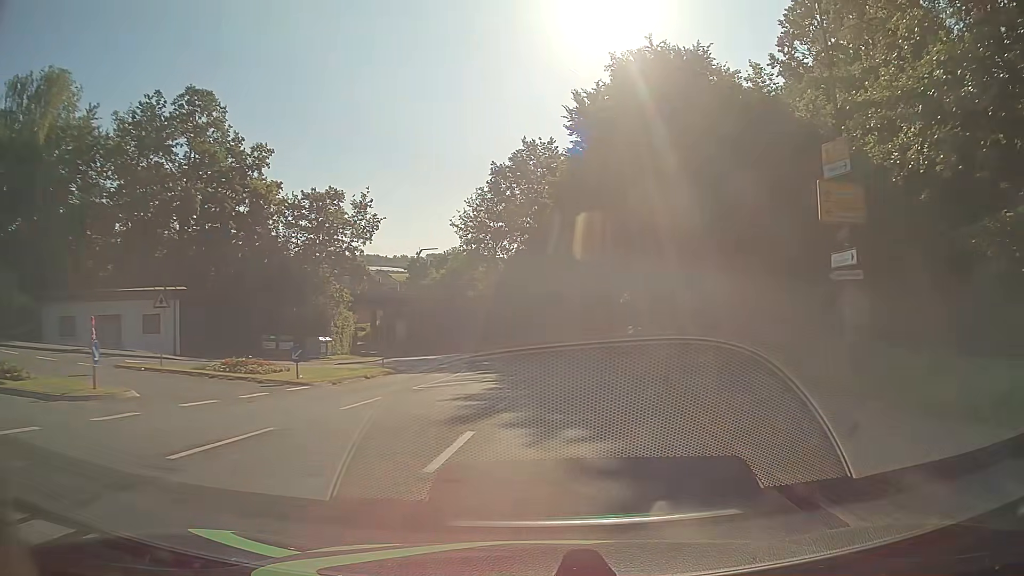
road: unclassified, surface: asphalt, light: Day
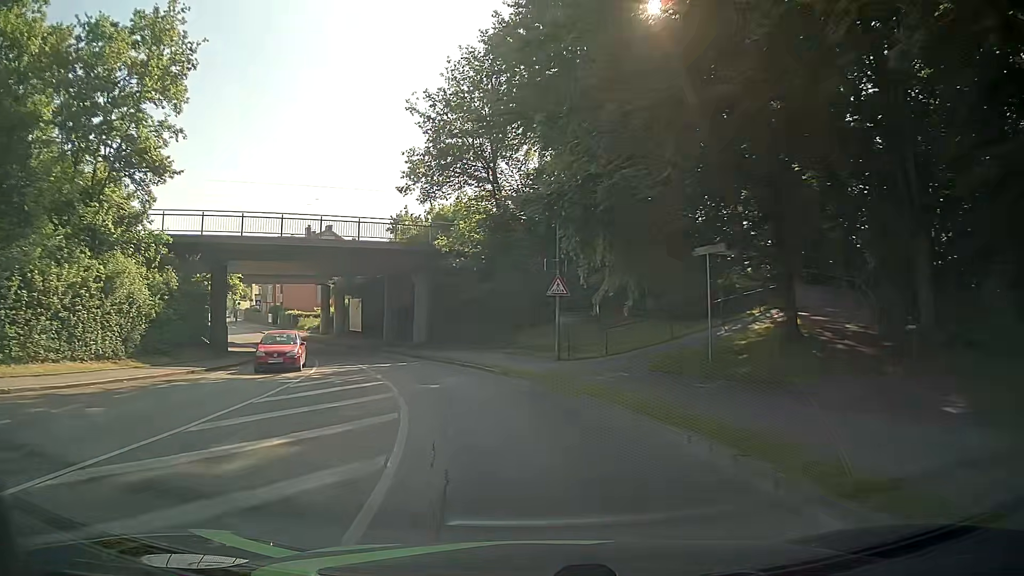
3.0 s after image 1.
(+0.8, +36.5) m; -4°
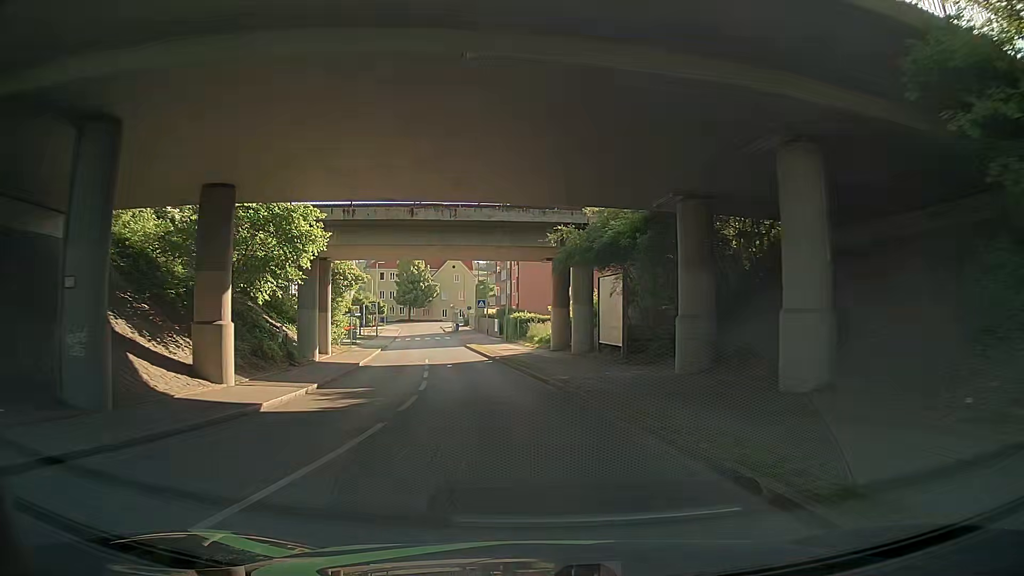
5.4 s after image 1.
(-6.2, +29.3) m; -23°
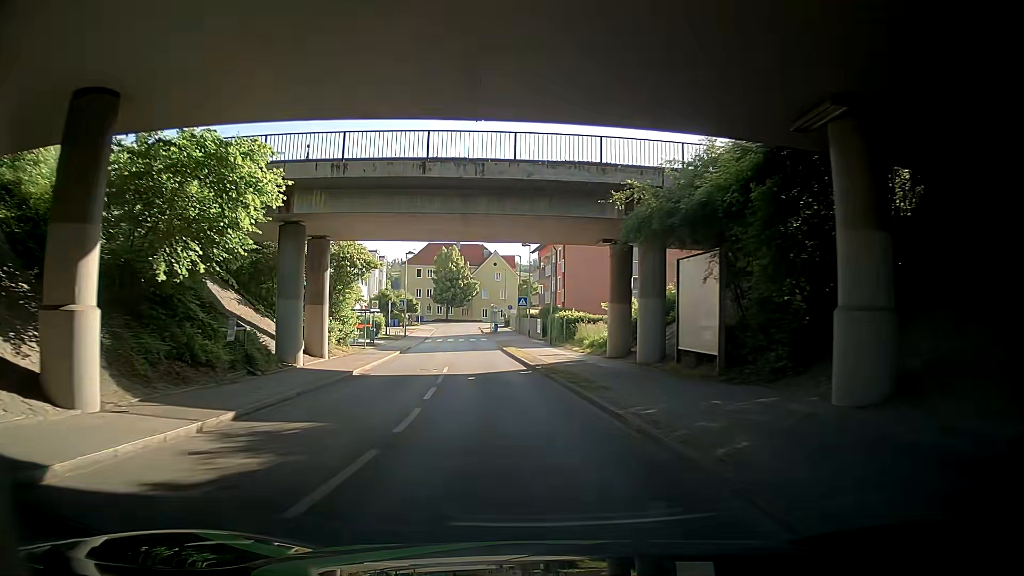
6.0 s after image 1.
(-0.3, +7.6) m; -4°
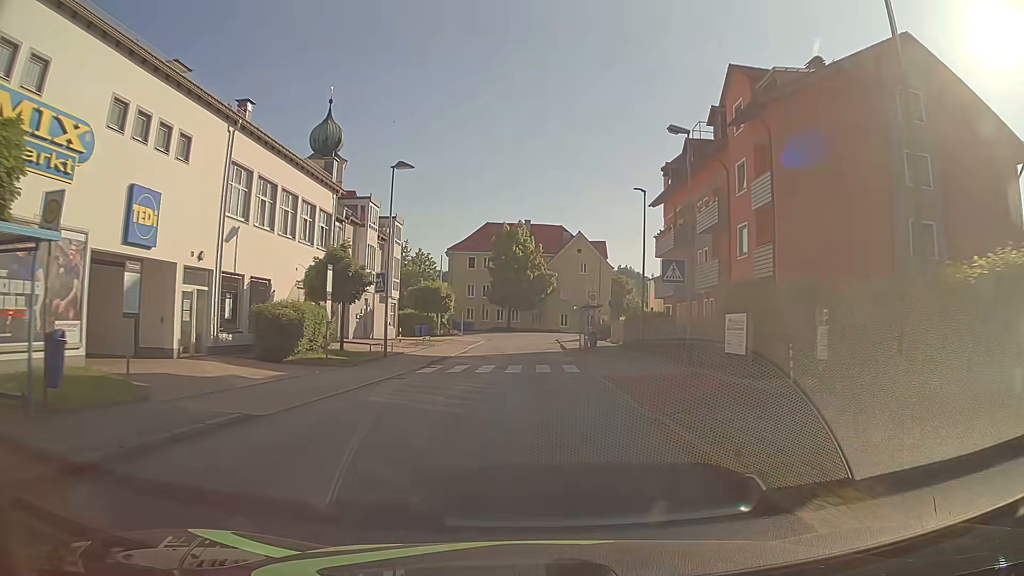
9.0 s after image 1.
(-2.2, +36.8) m; -7°
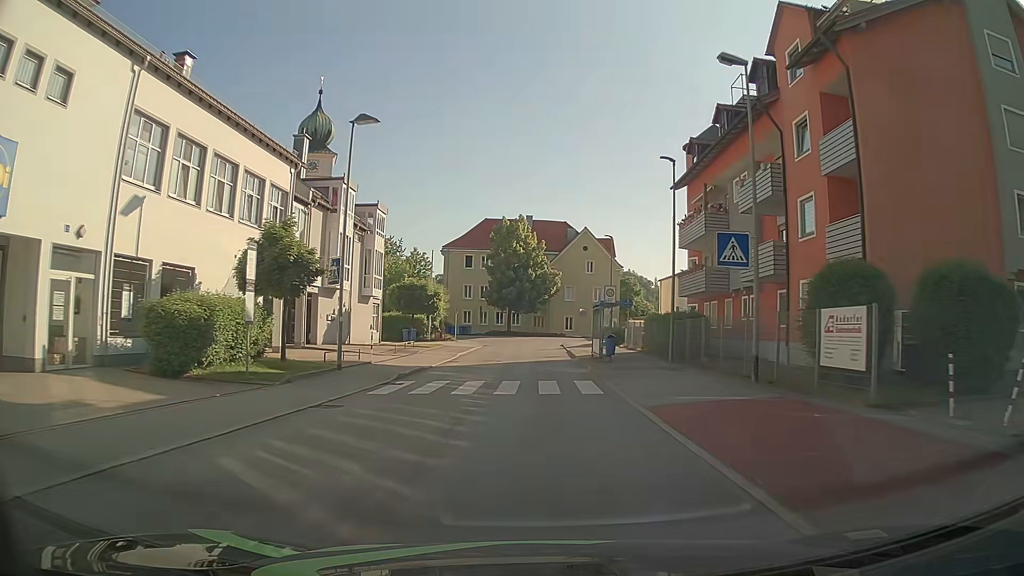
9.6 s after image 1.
(0.0, +6.9) m; 0°
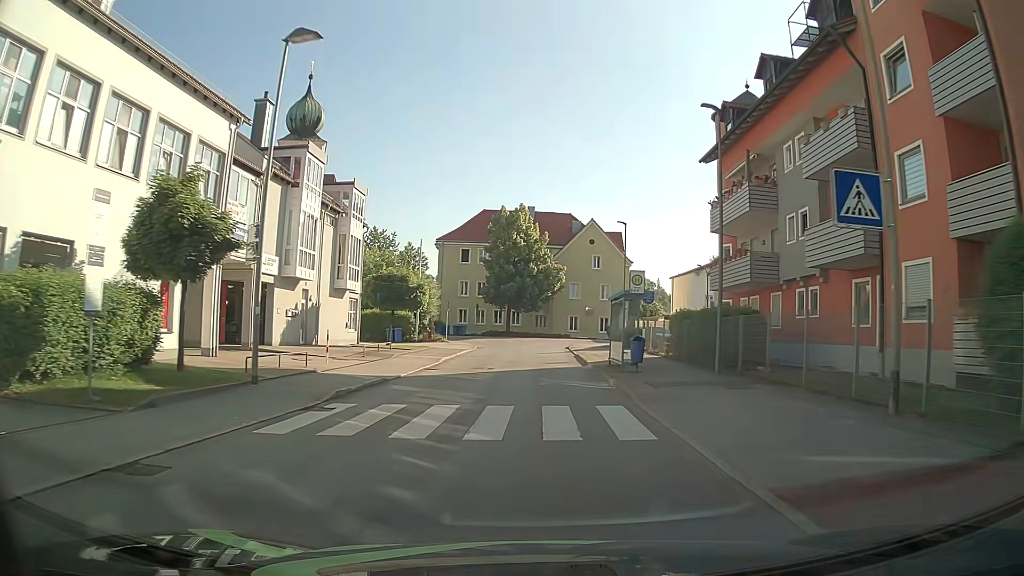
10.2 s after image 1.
(0.0, +6.7) m; 0°
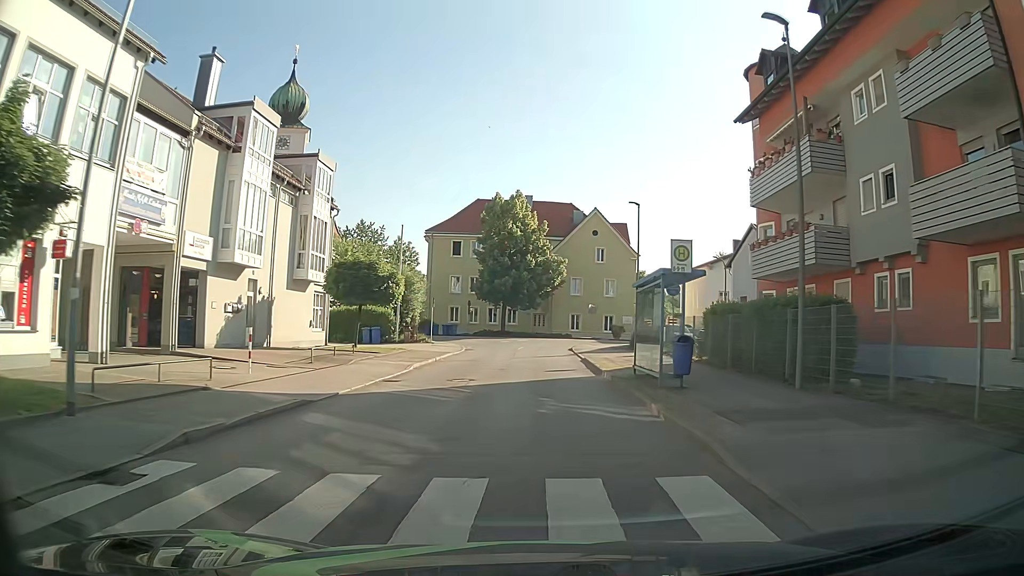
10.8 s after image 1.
(0.0, +6.5) m; 0°
